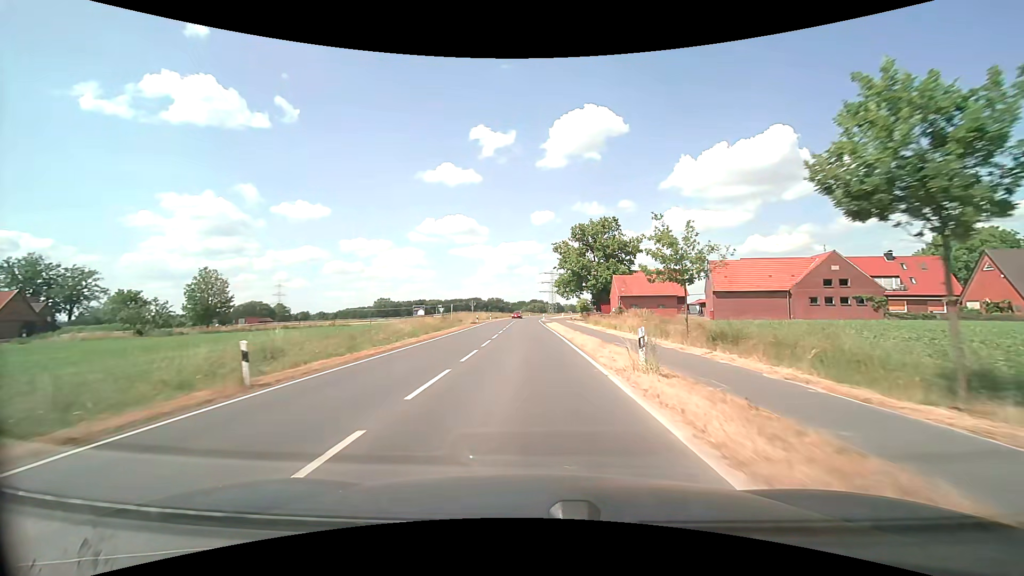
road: secondary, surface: asphalt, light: Day
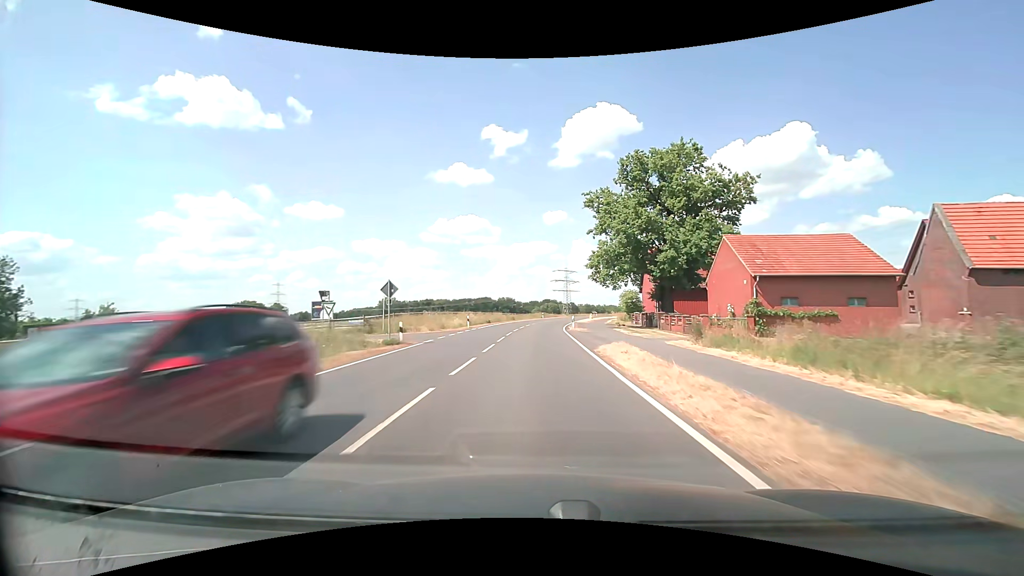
(-0.5, +39.3) m; -1°
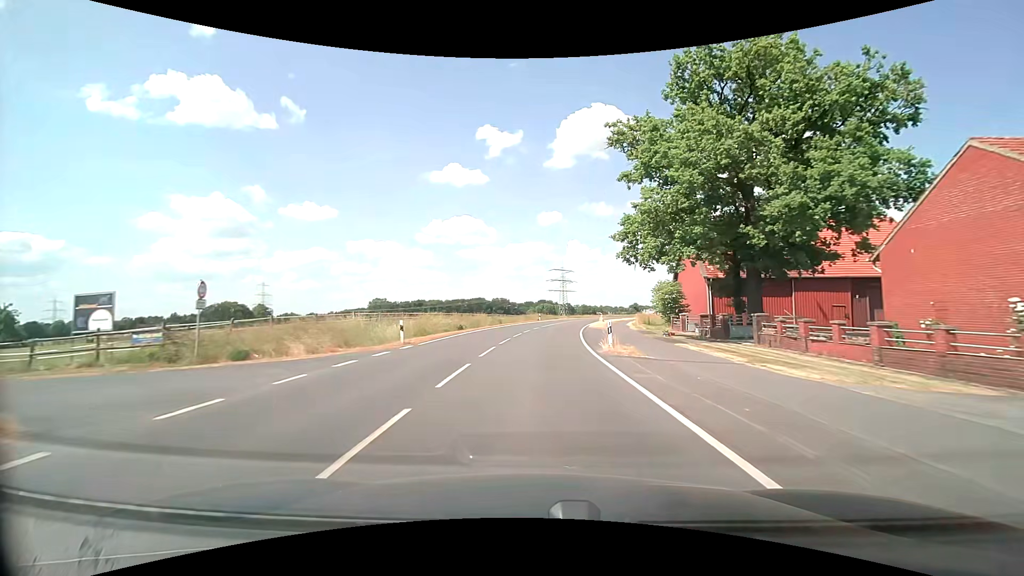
(0.0, +19.9) m; 0°
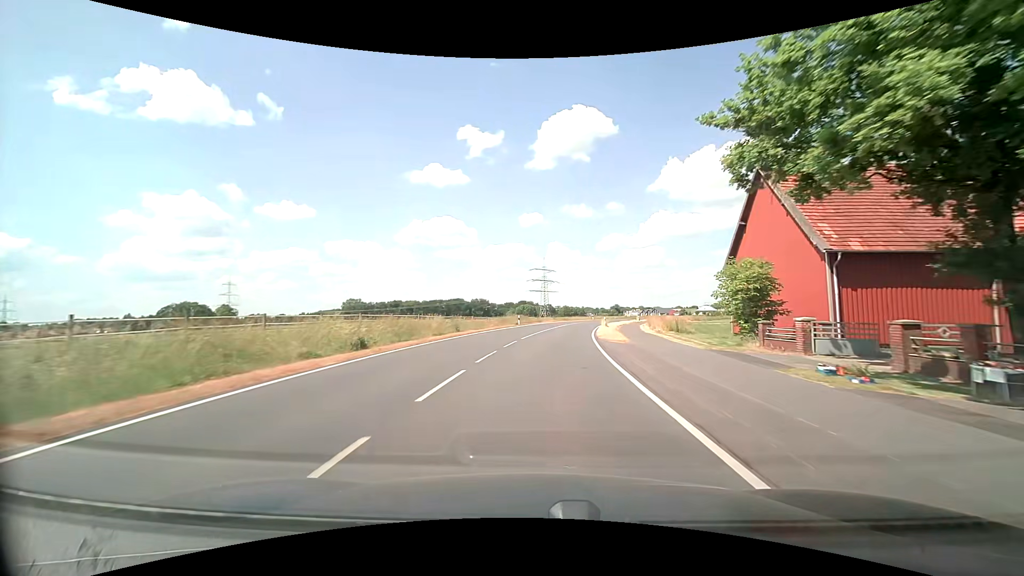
(+0.3, +19.6) m; +2°
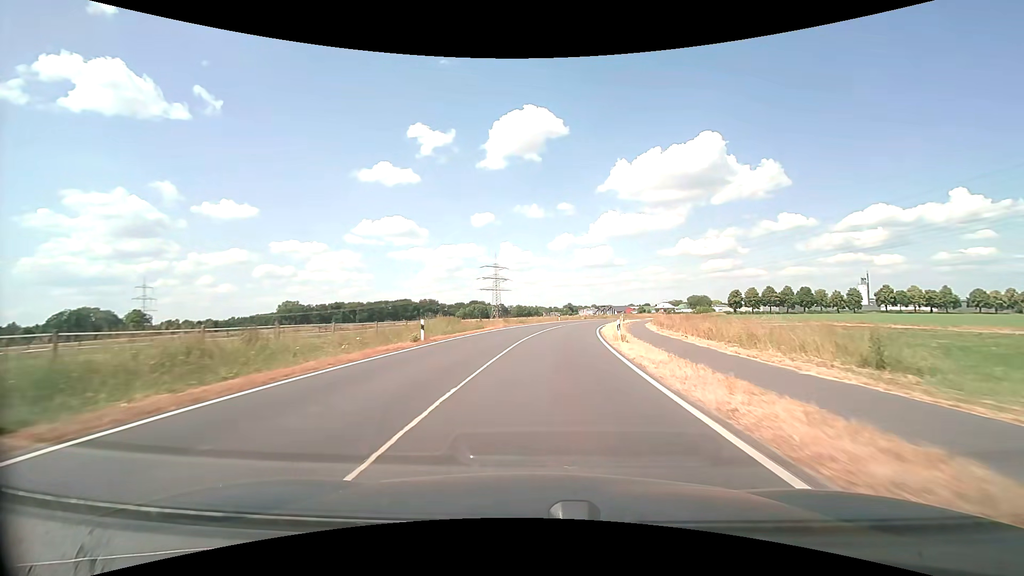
(+1.2, +29.1) m; +5°
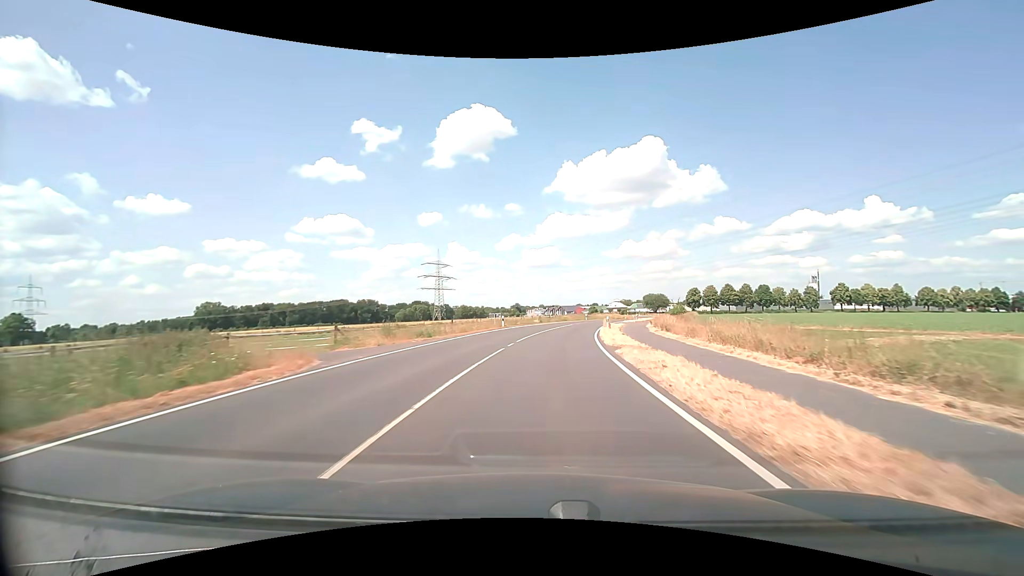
(+1.6, +28.8) m; +6°
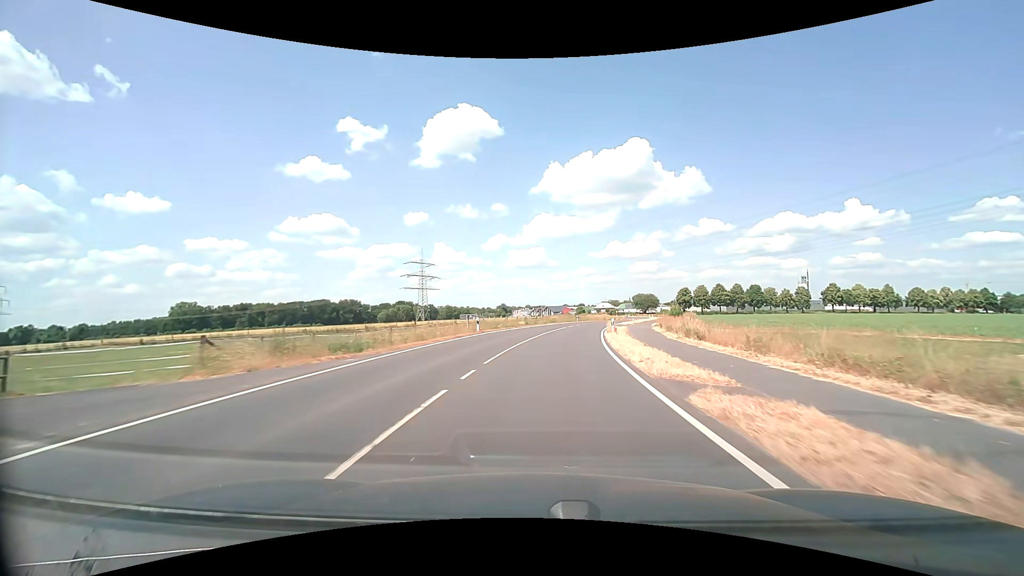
(+0.1, +9.6) m; +2°
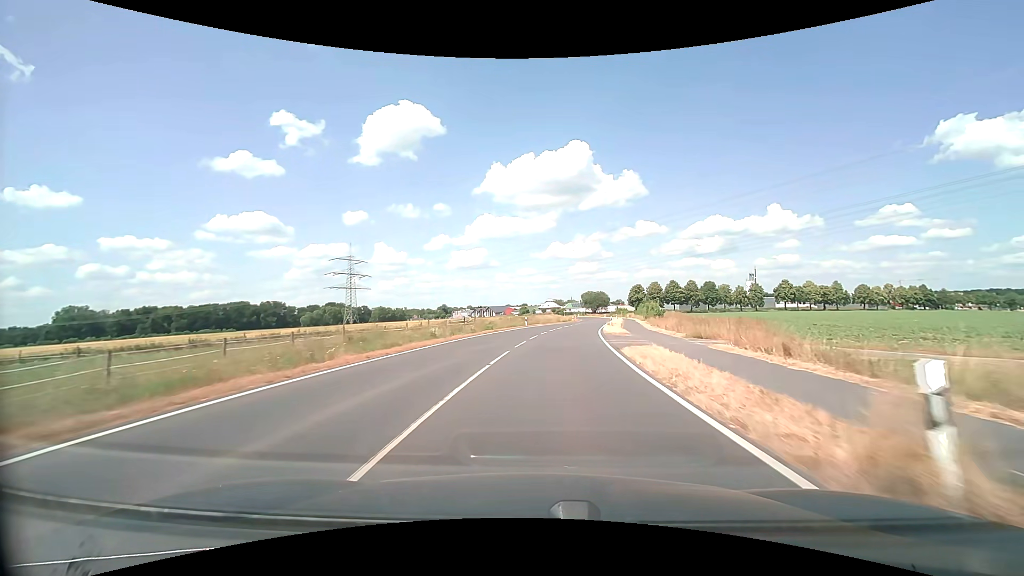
(+1.5, +28.8) m; +6°
(0, +10) (+1, +20) (+2, +30) (+3, +40) (+4, +50) (+6, +60) (+8, +69) (+10, +79) (+12, +89) (+14, +99) m
